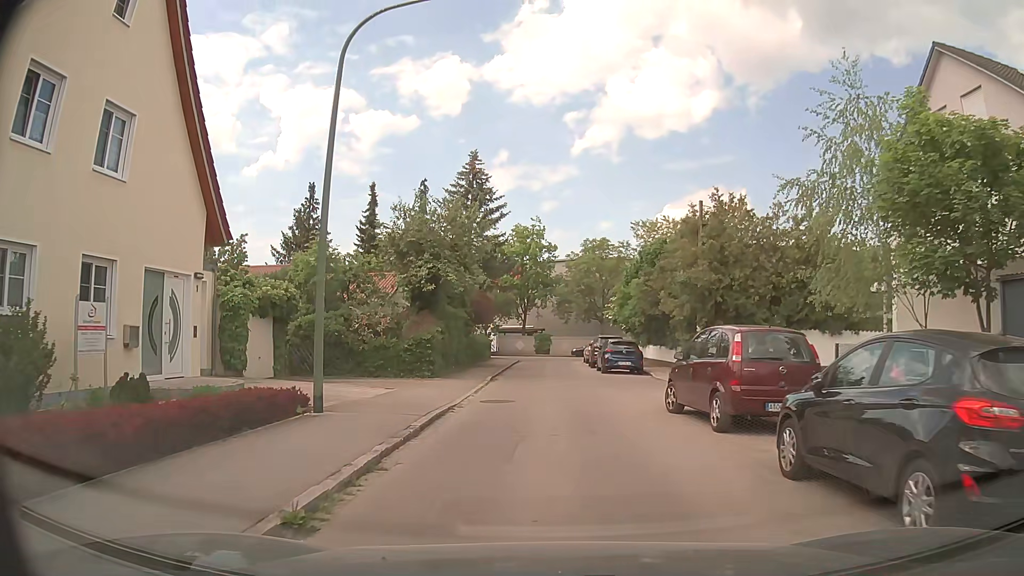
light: Day
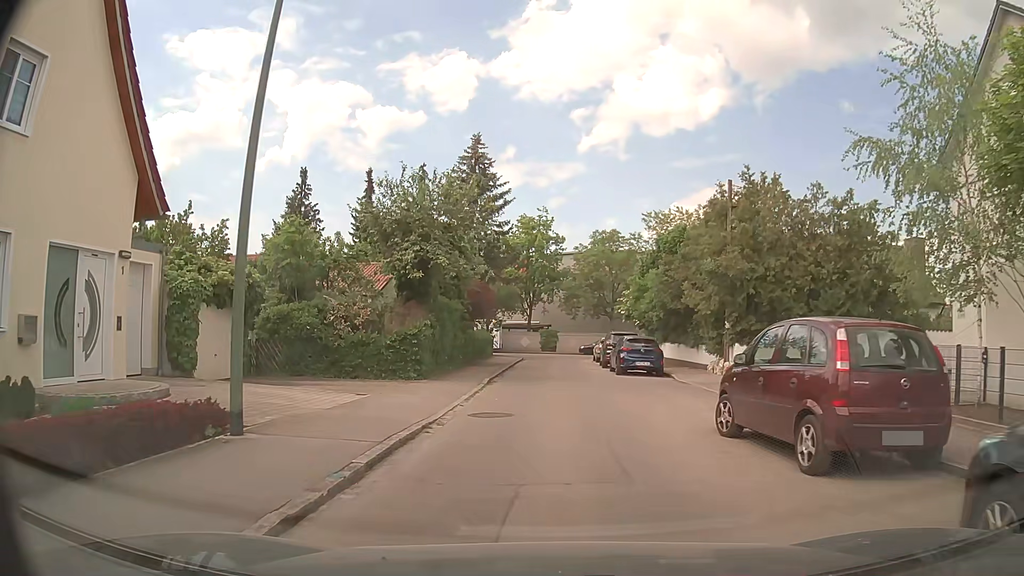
(-0.1, +3.4) m; -1°
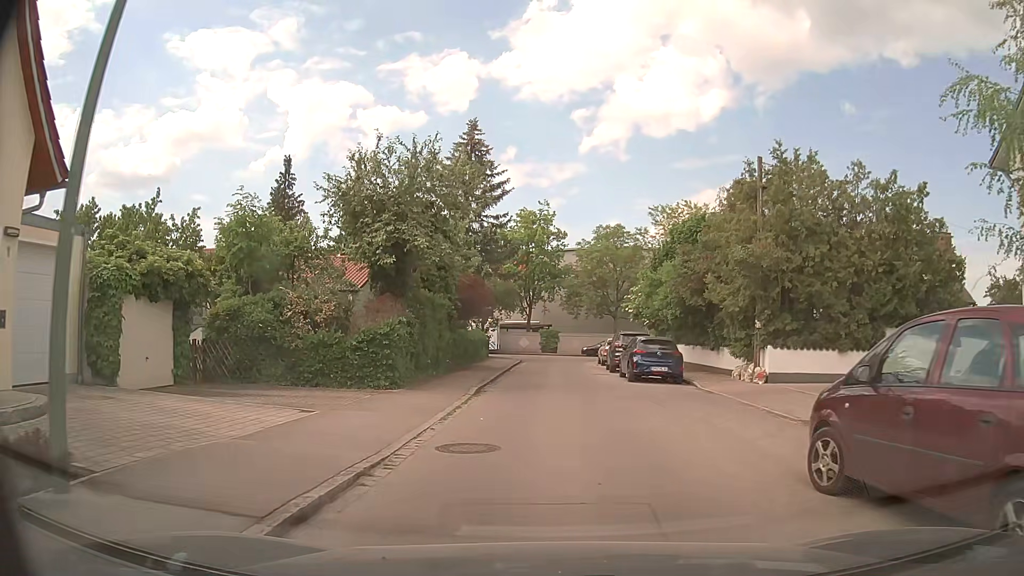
(0.0, +3.5) m; 0°
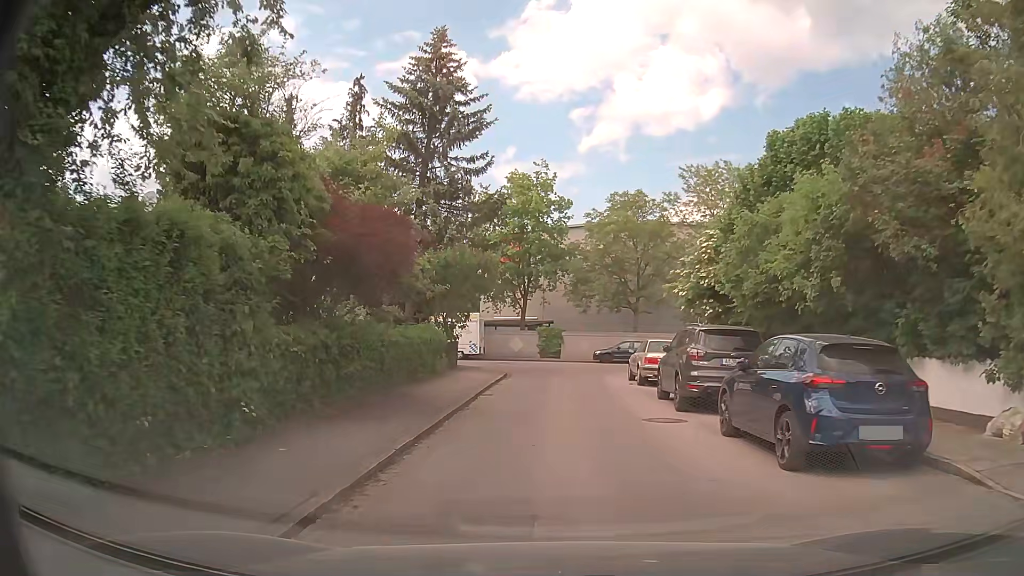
(0.0, +14.3) m; 0°
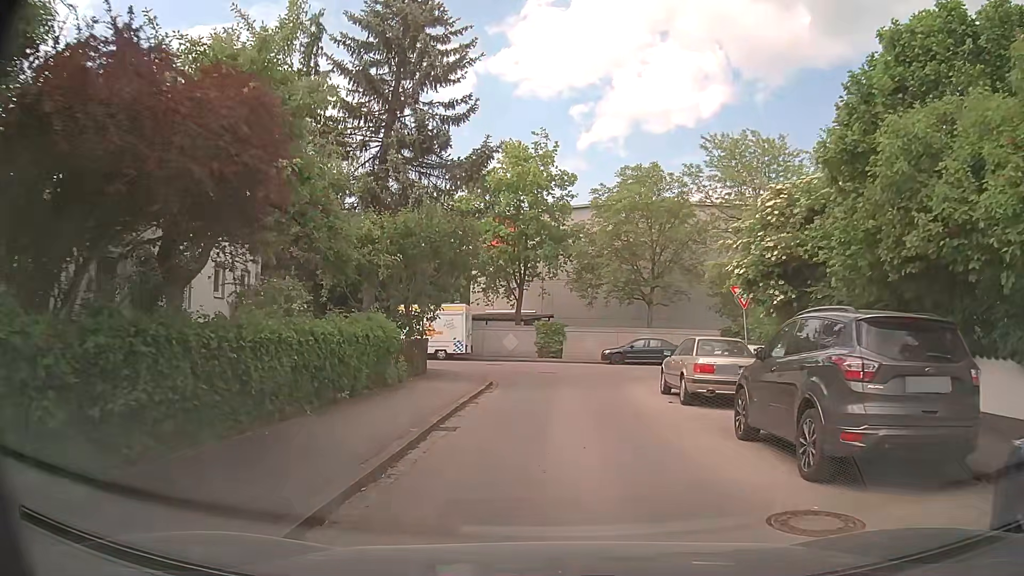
(0.0, +6.7) m; 0°
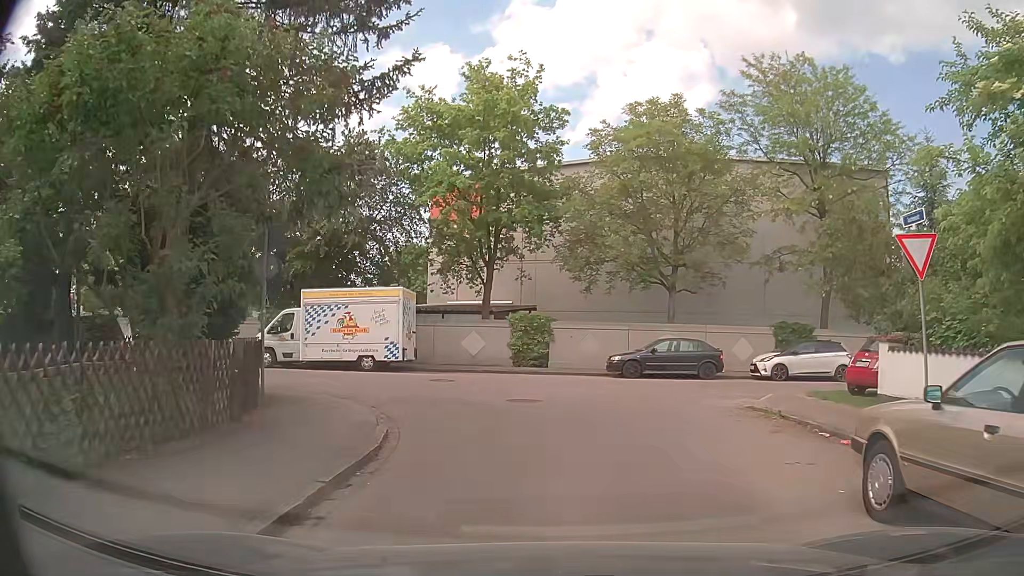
(+0.1, +11.5) m; +1°
